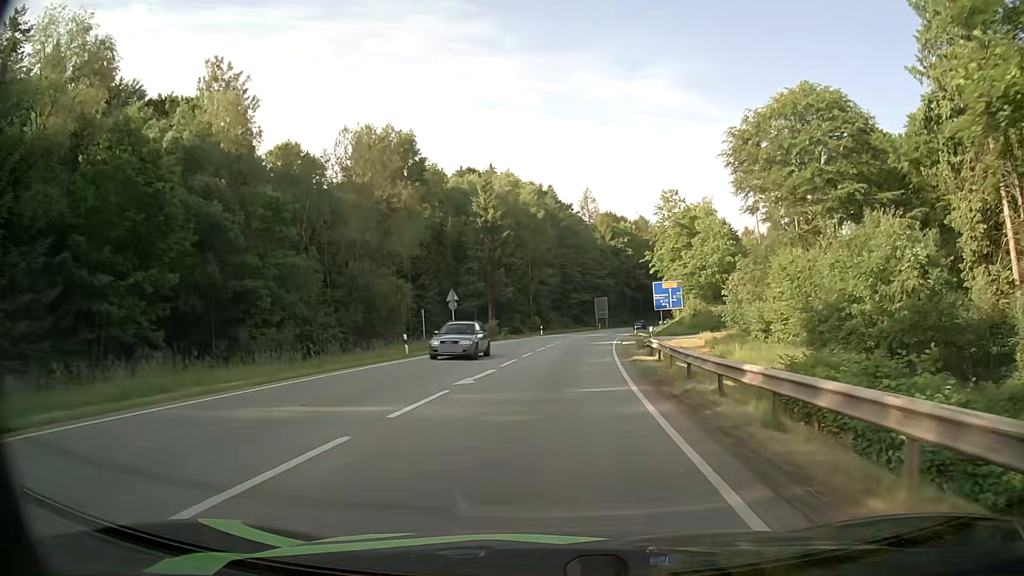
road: secondary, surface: asphalt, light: Day
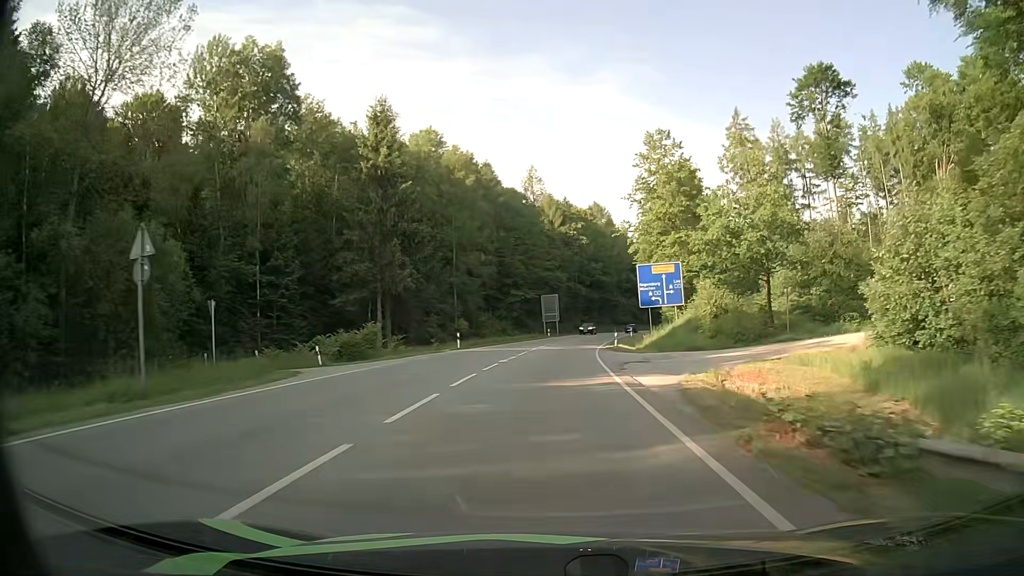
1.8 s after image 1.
(+1.4, +30.1) m; +5°
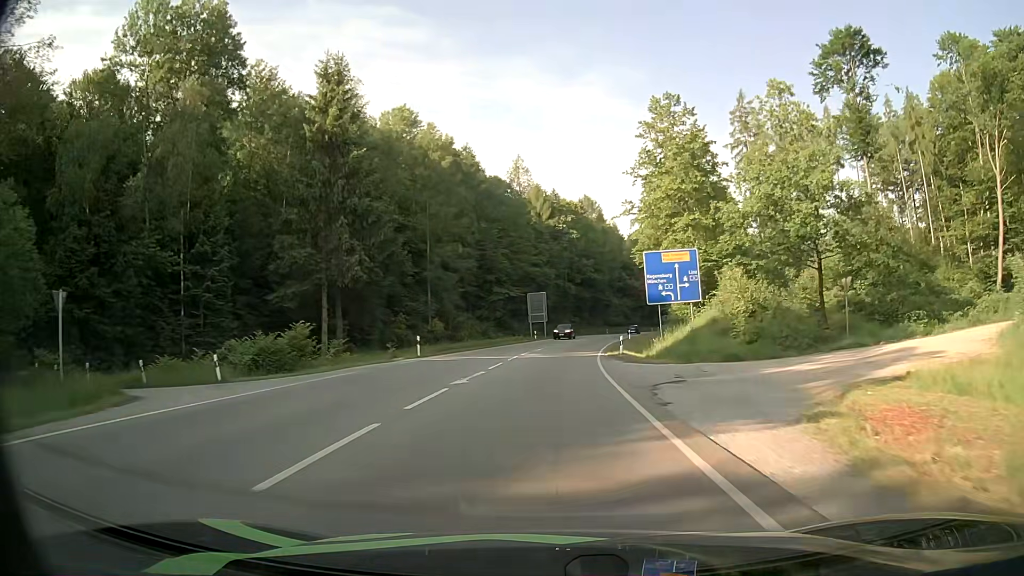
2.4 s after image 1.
(+0.1, +10.1) m; +1°
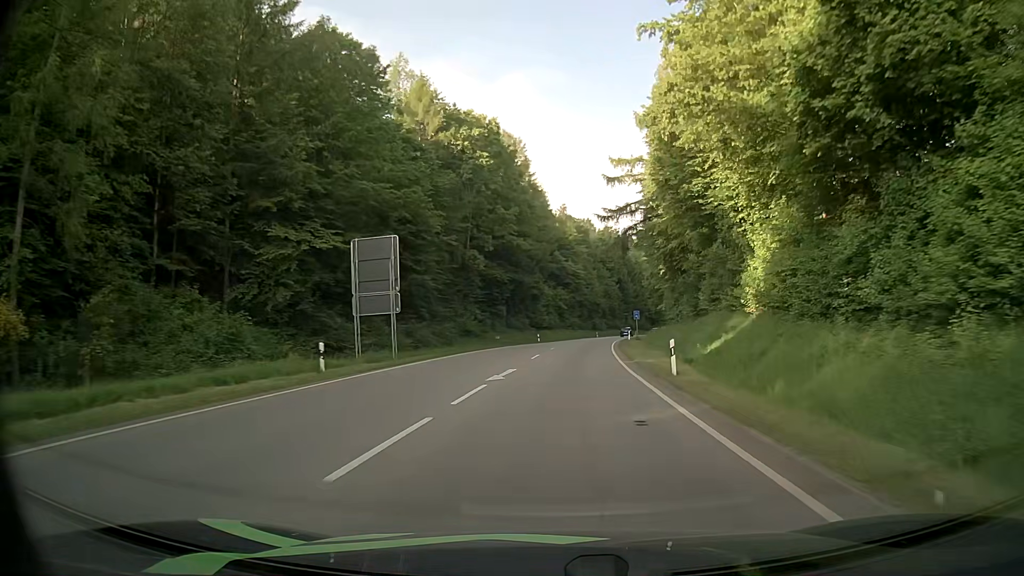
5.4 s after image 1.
(+2.7, +53.7) m; +7°
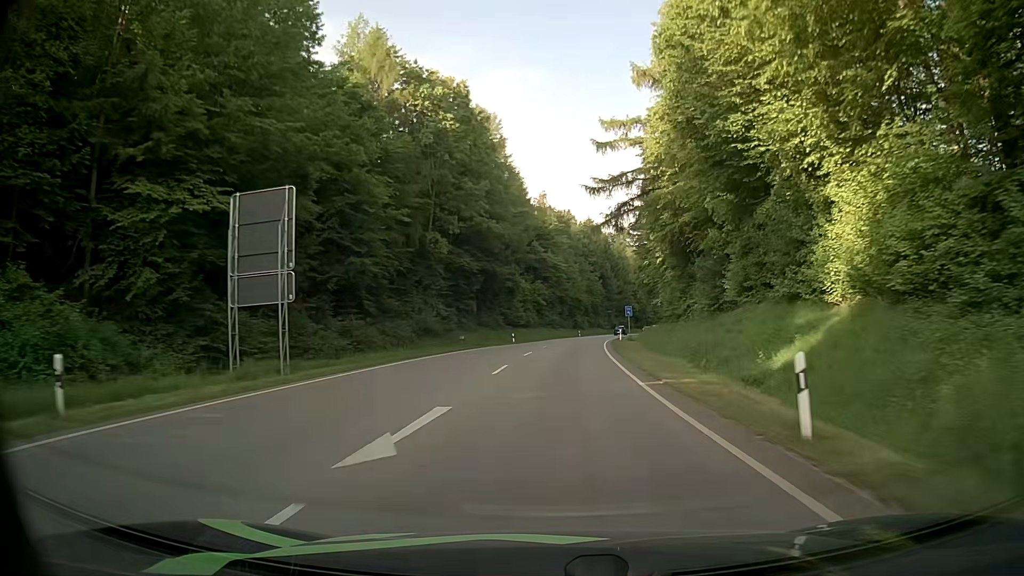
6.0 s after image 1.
(+0.2, +11.2) m; +2°
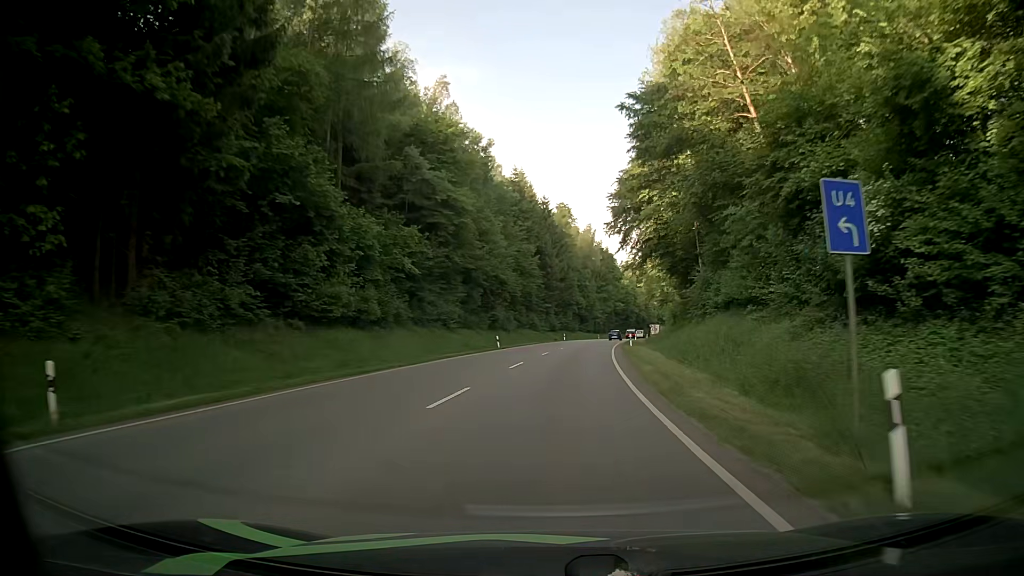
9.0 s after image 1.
(+3.1, +55.6) m; +6°
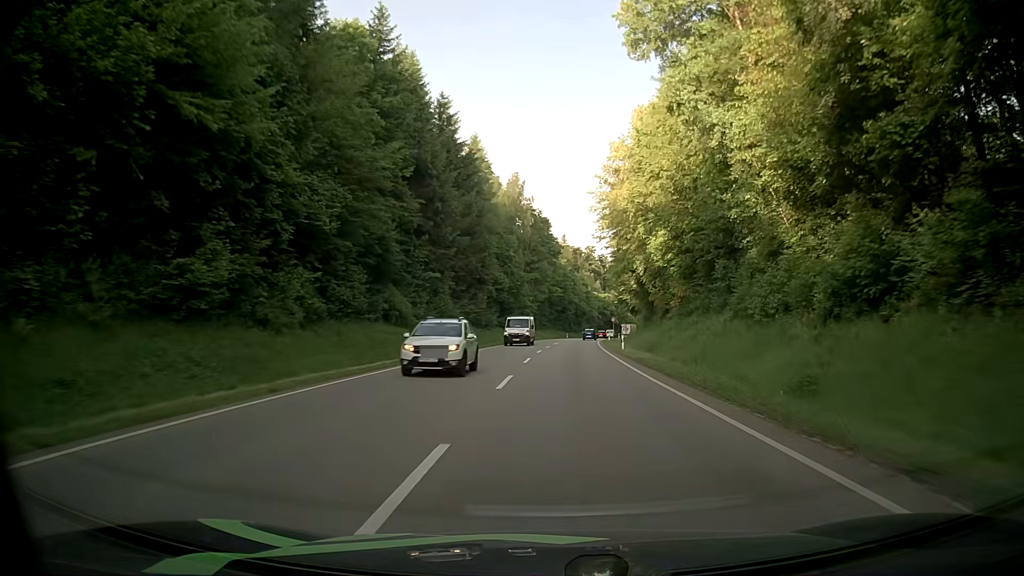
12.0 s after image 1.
(+2.9, +55.2) m; +7°
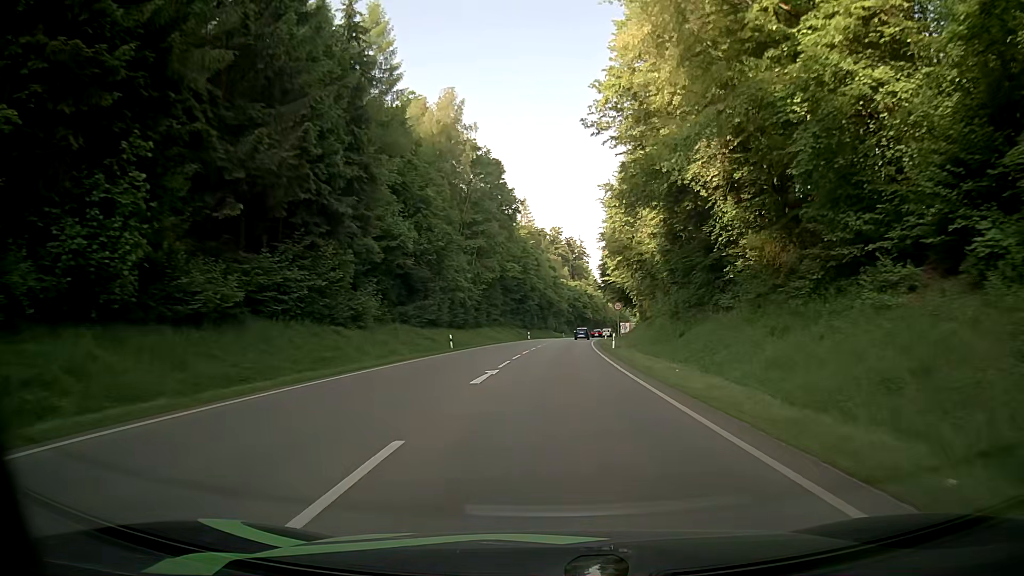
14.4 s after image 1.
(+1.4, +44.2) m; +3°
(0, +10) (0, +20) (0, +30) (0, +40) (+1, +50) (+1, +60) (+2, +70) (+3, +80) (+4, +90) (+5, +100) m
